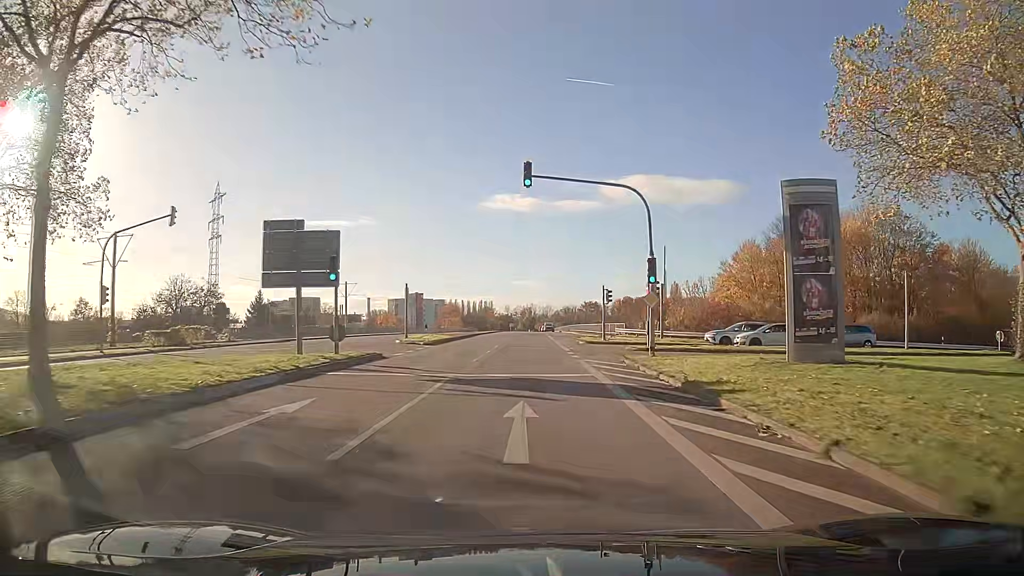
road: secondary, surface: asphalt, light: Day
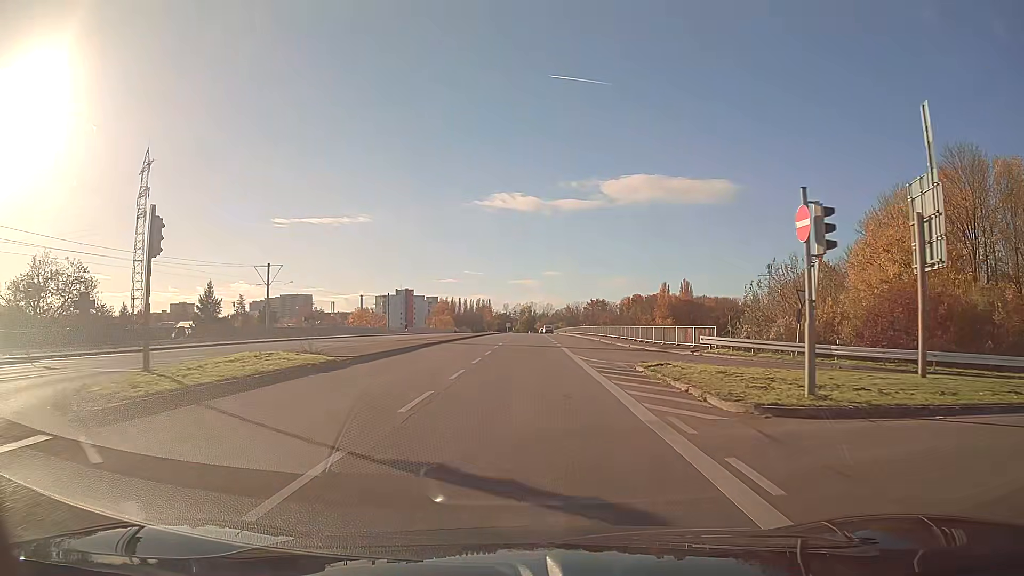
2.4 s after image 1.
(0.0, +30.3) m; 0°
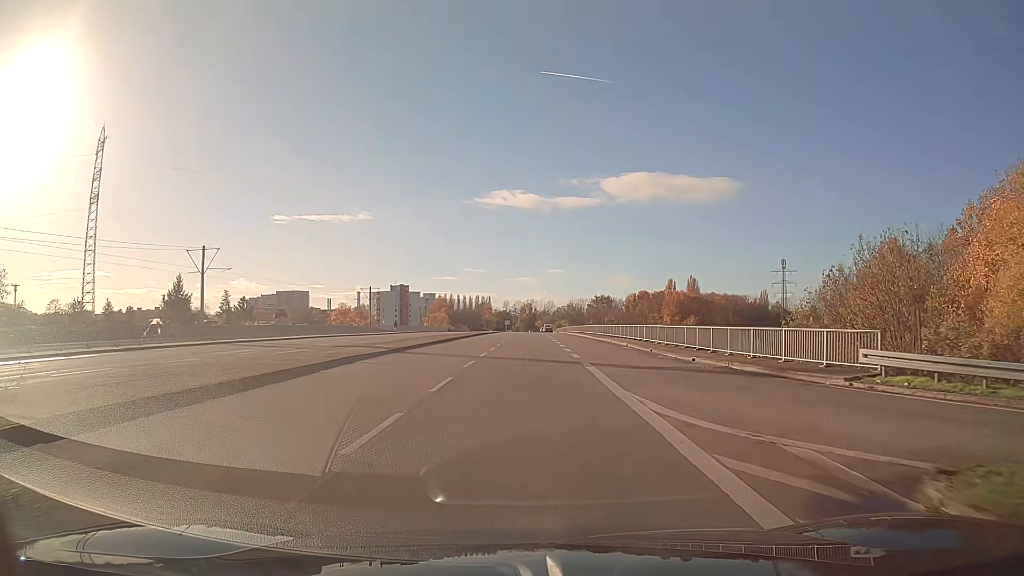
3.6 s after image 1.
(0.0, +15.1) m; 0°
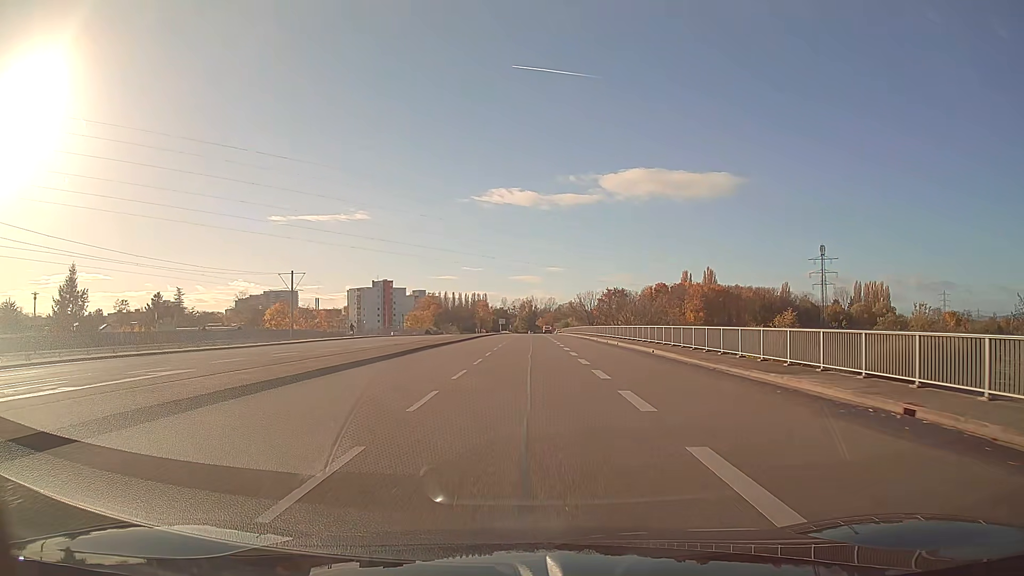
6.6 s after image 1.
(0.0, +37.8) m; 0°
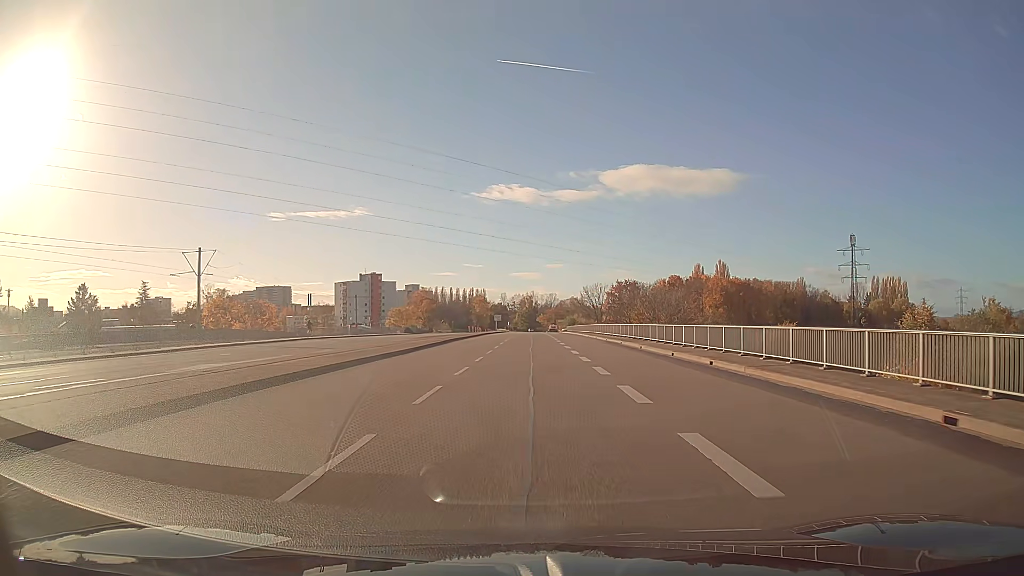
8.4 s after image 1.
(0.0, +22.9) m; 0°
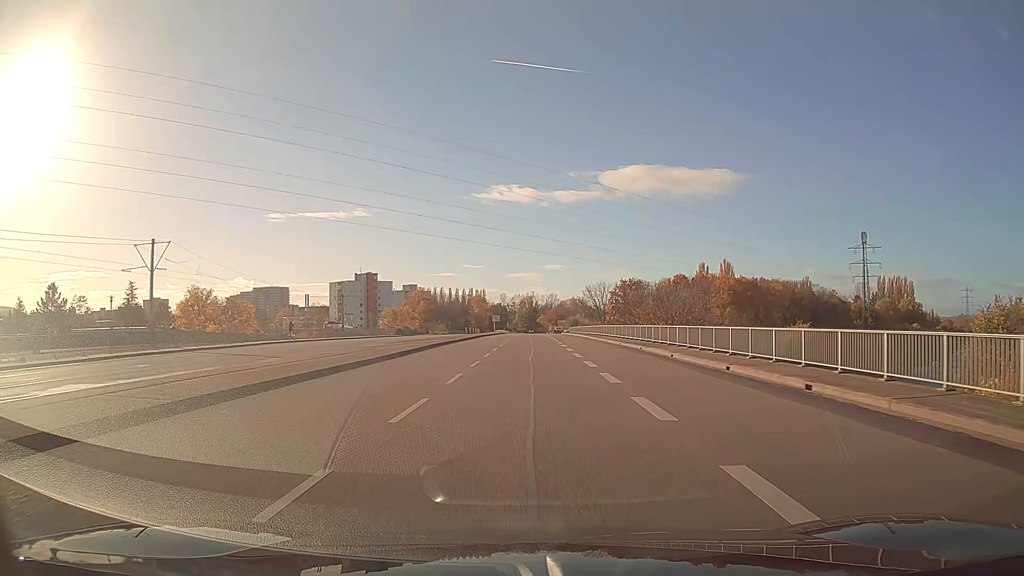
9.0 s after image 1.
(0.0, +7.7) m; 0°
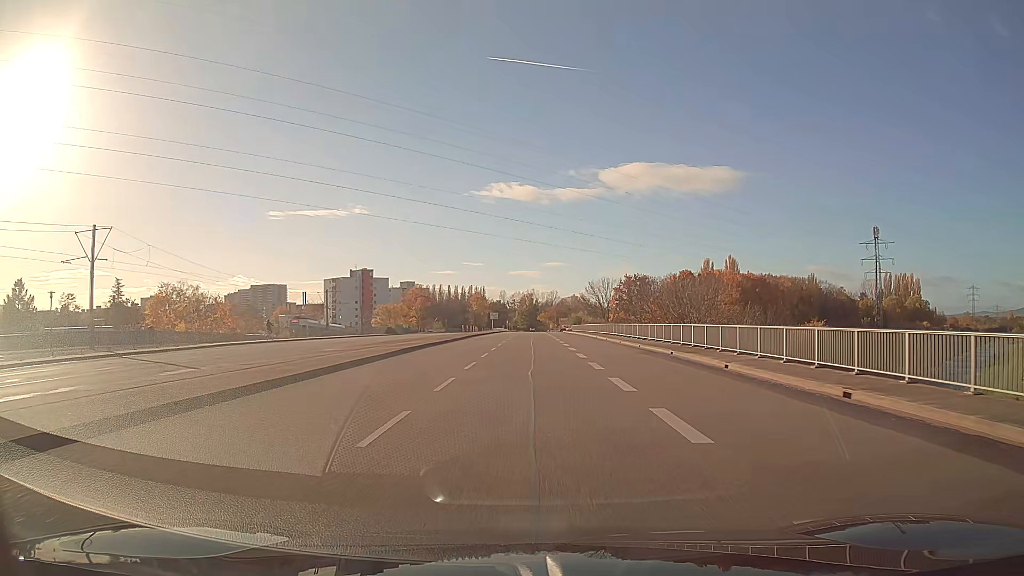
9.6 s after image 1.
(0.0, +7.7) m; 0°
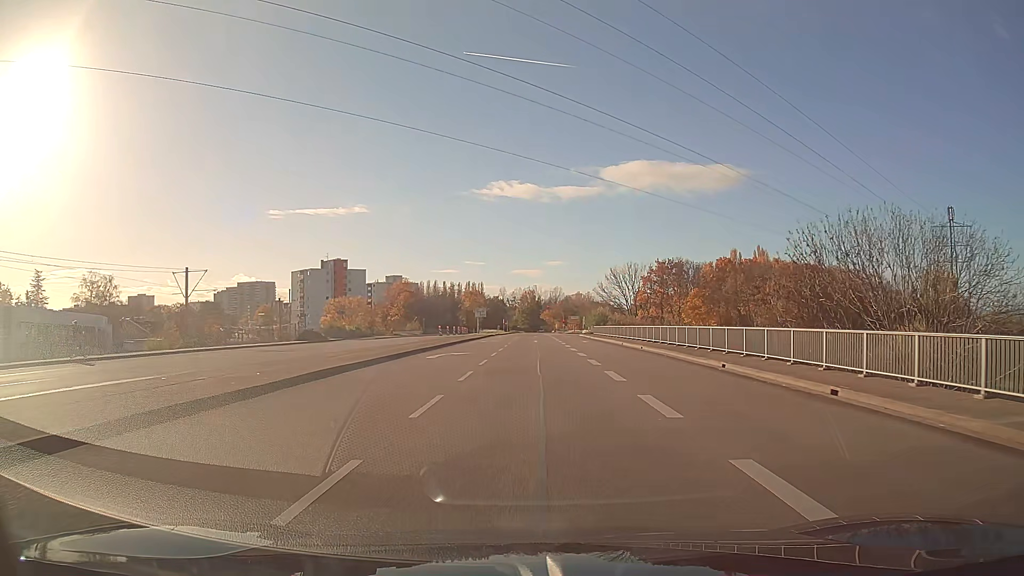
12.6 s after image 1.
(0.0, +38.9) m; 0°
